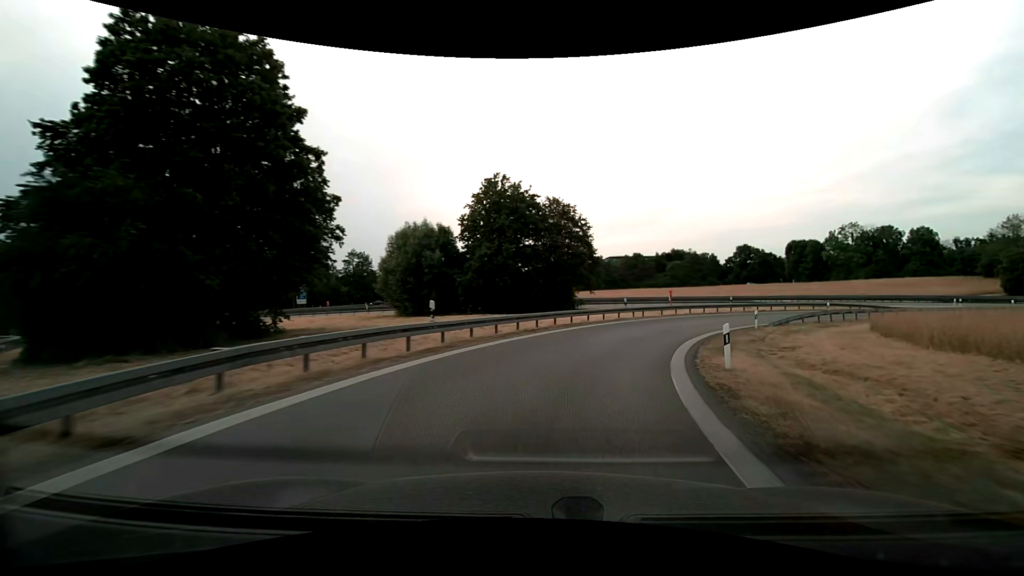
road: motorway_link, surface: asphalt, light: Day
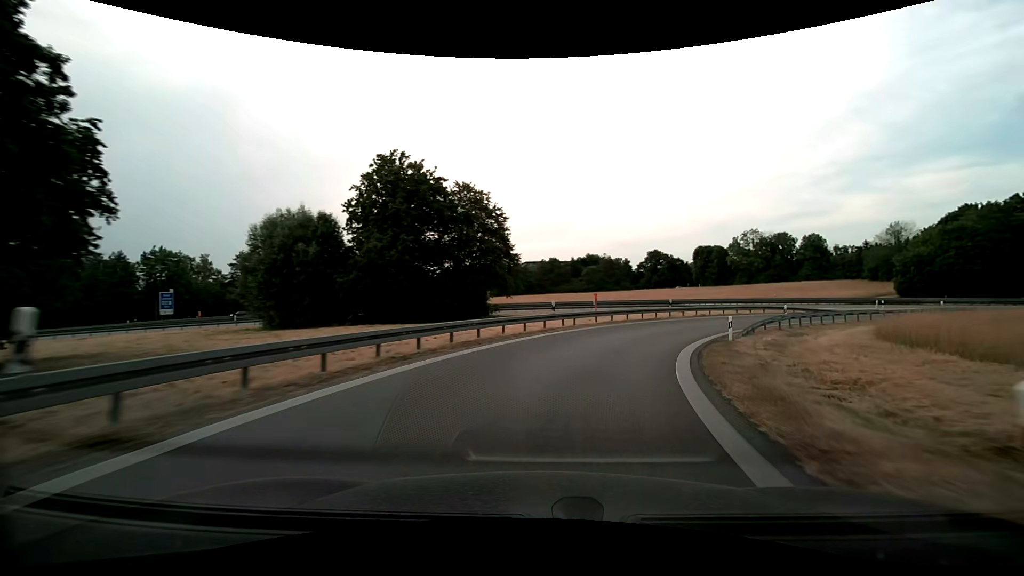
(+0.5, +8.9) m; +8°
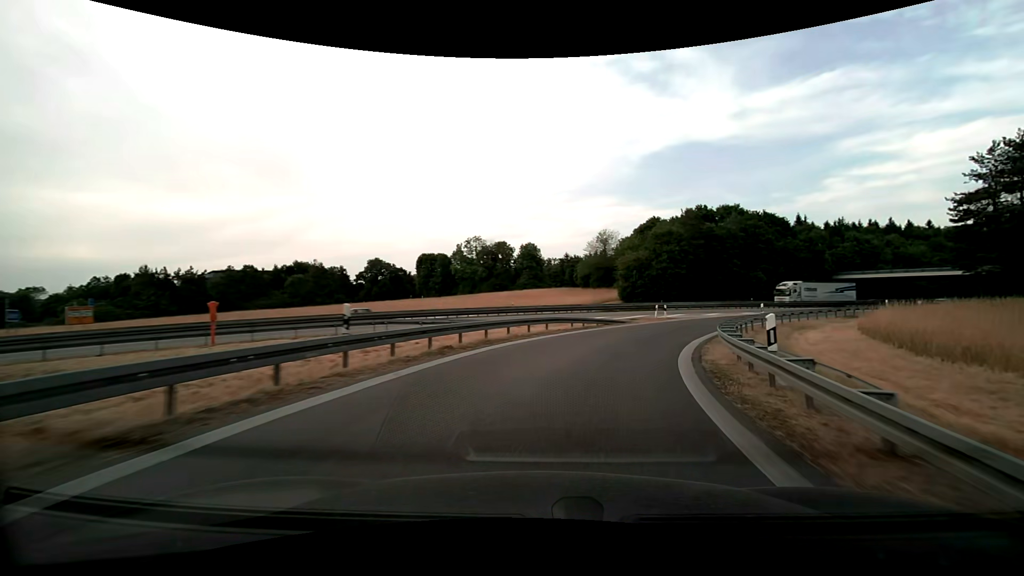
(+7.0, +26.0) m; +30°
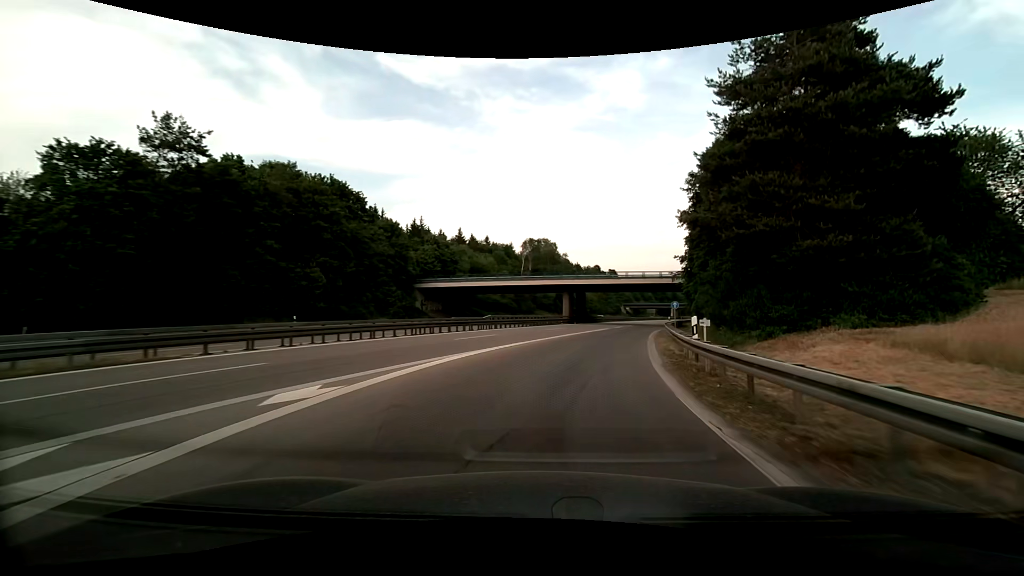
(+19.9, +43.5) m; +46°
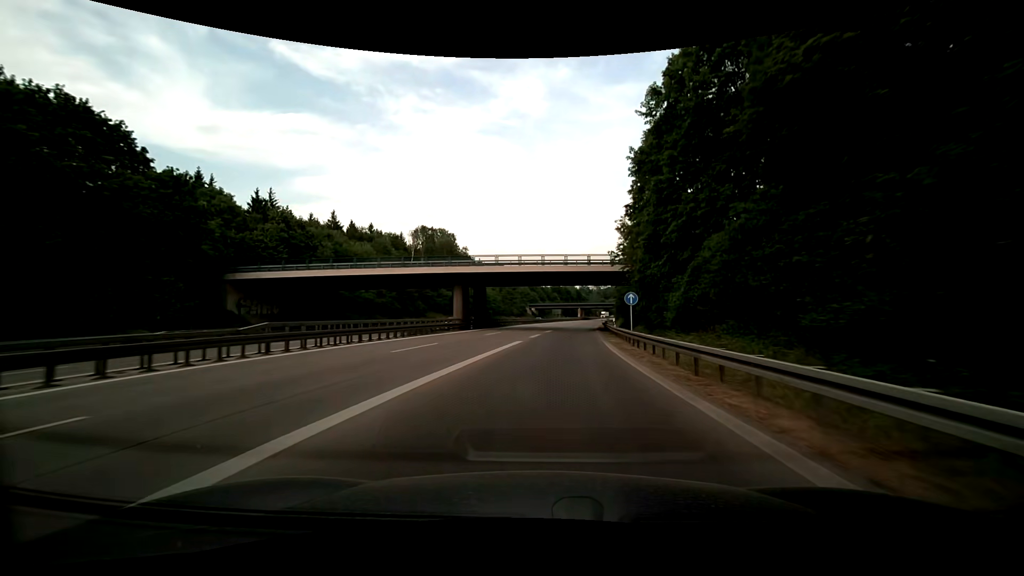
(+2.6, +22.8) m; +11°
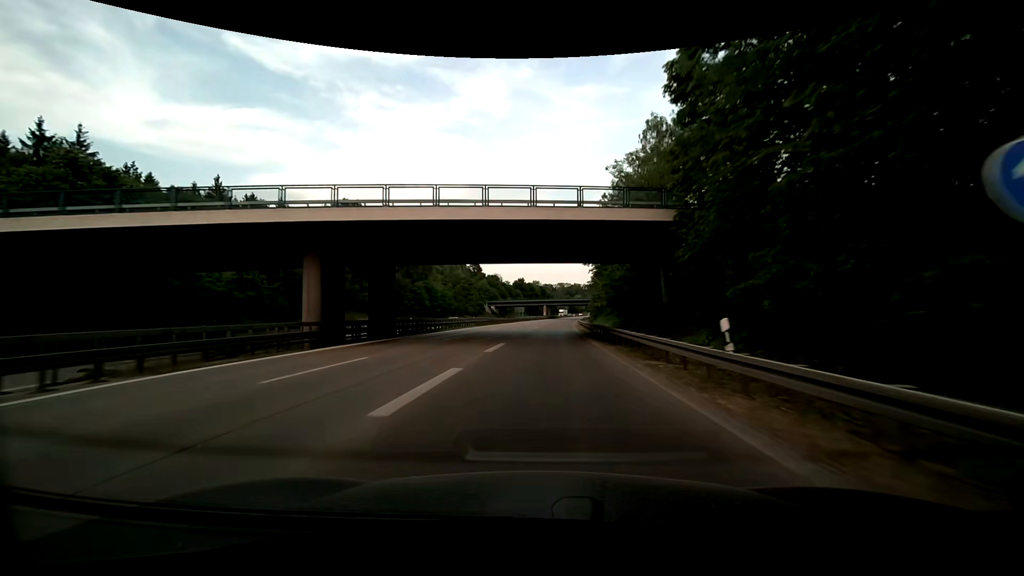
(+1.3, +26.8) m; +5°
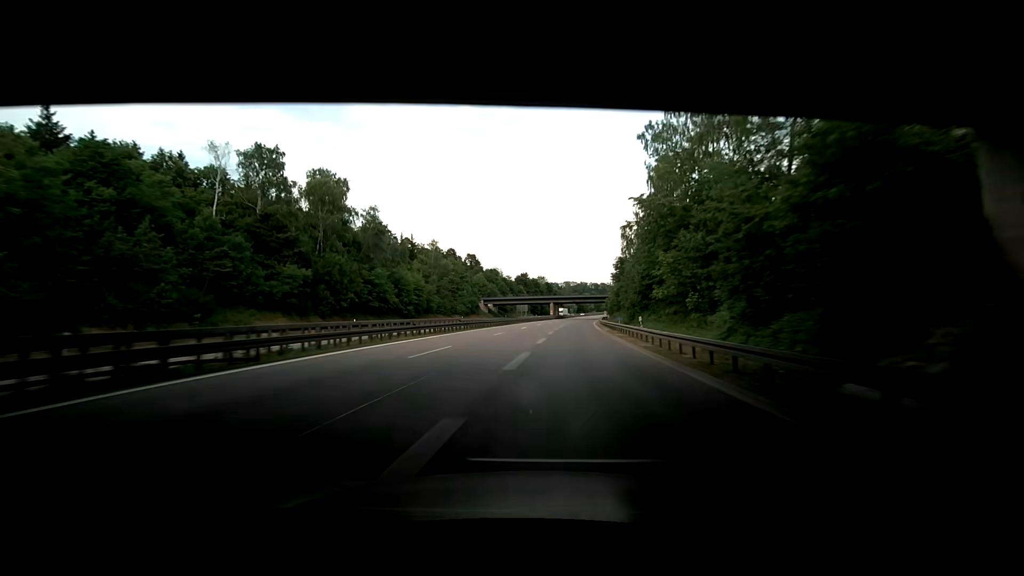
(0.0, +30.9) m; 0°
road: motorway
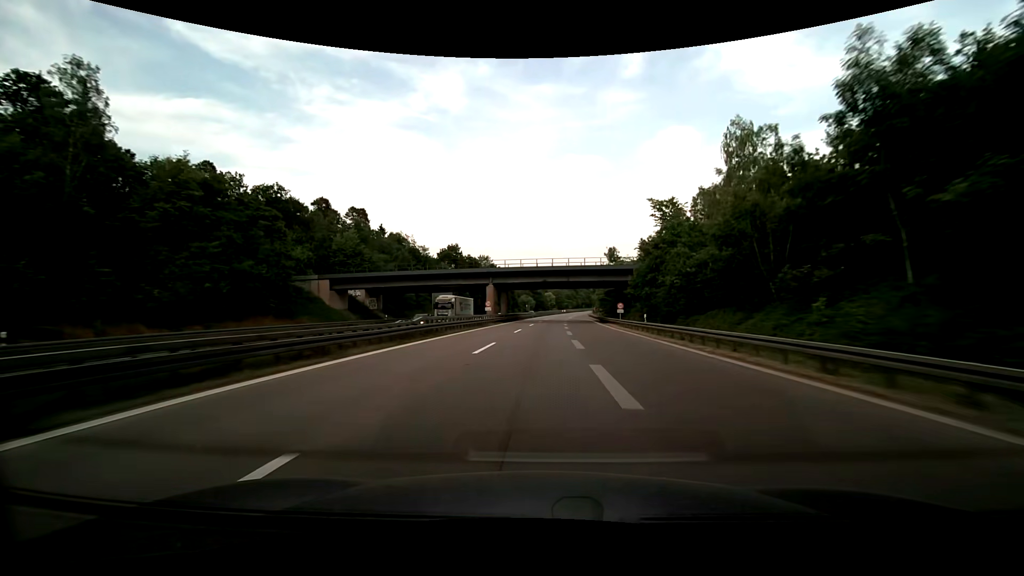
(+4.0, +90.3) m; +5°
(0, +10) (0, +20) (0, +30) (+1, +40) (+1, +50) (+1, +60) (+2, +70) (+3, +80) (+3, +90) (+4, +100) m
